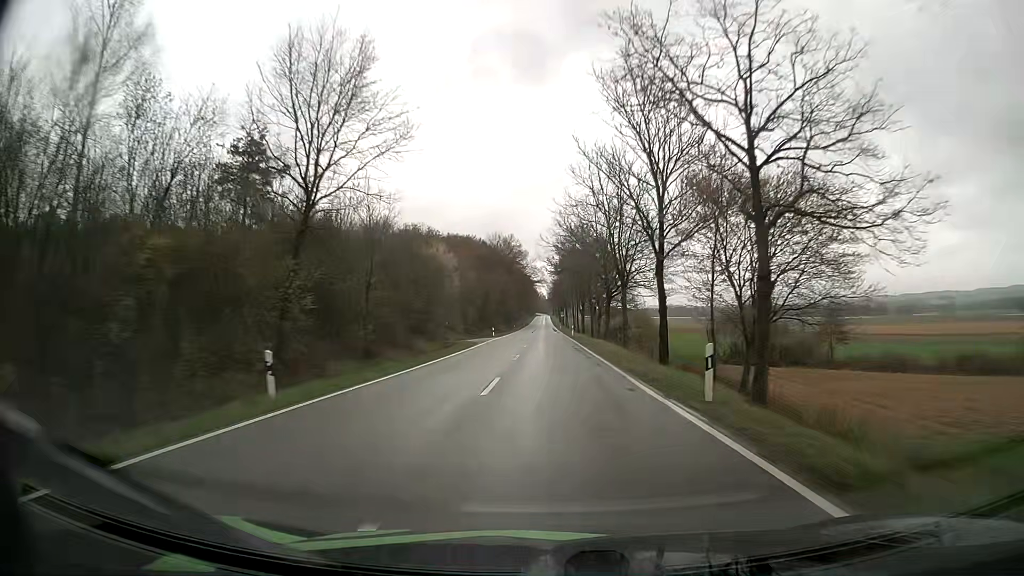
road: tertiary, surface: asphalt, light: Day
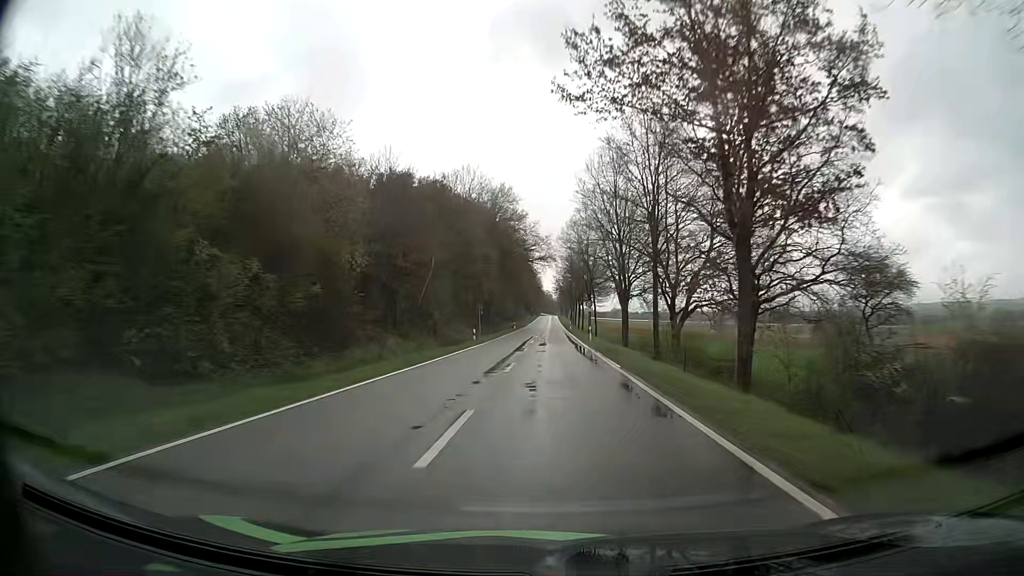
(-0.2, +69.0) m; 0°
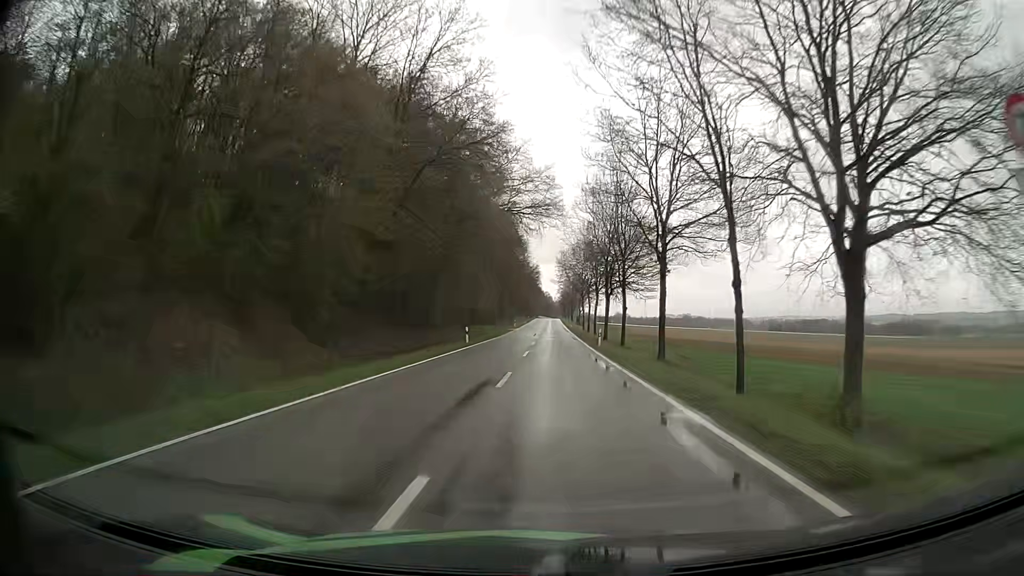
(+0.1, +54.5) m; 0°
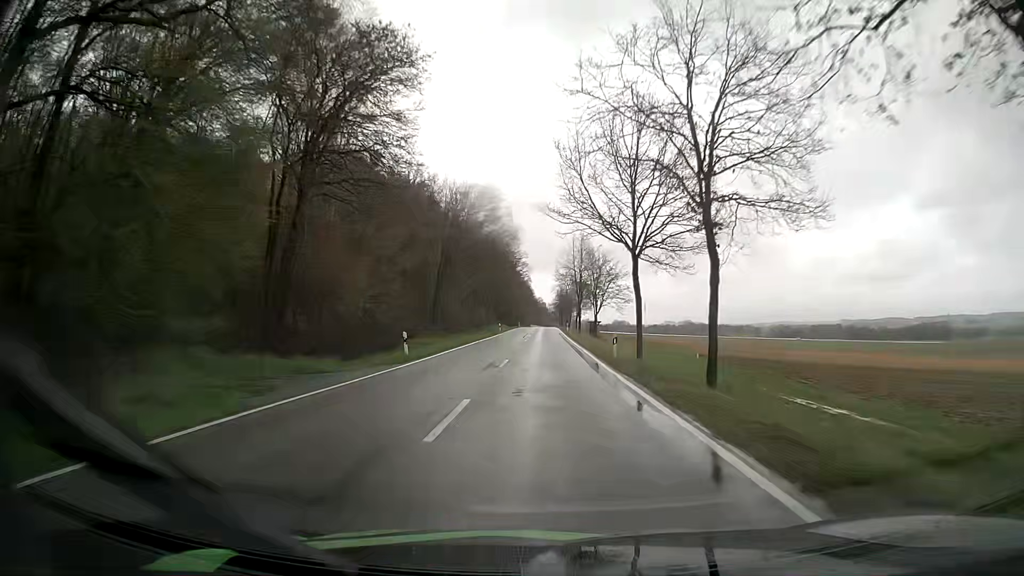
(+0.5, +69.0) m; +1°
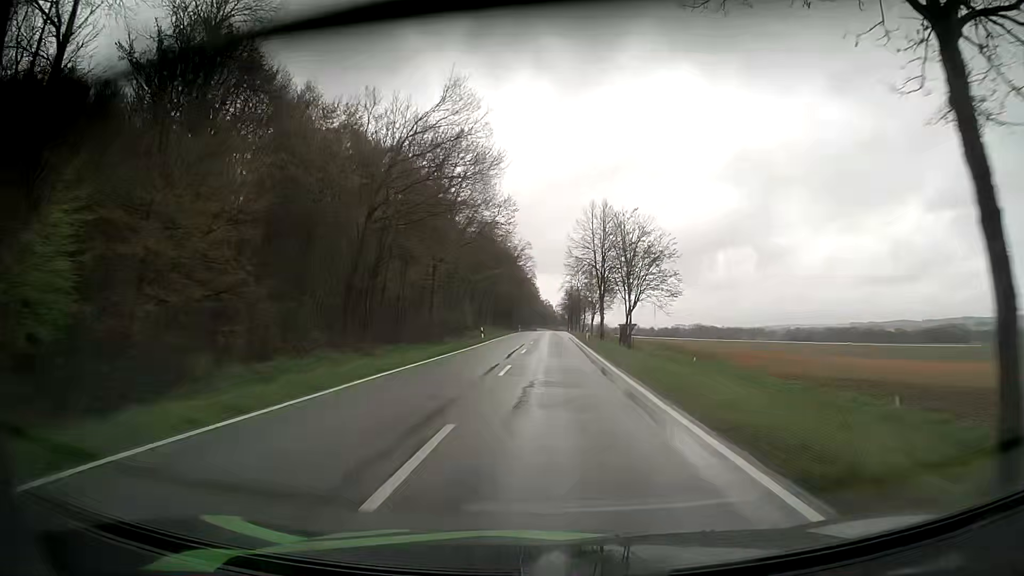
(-0.3, +27.6) m; -1°
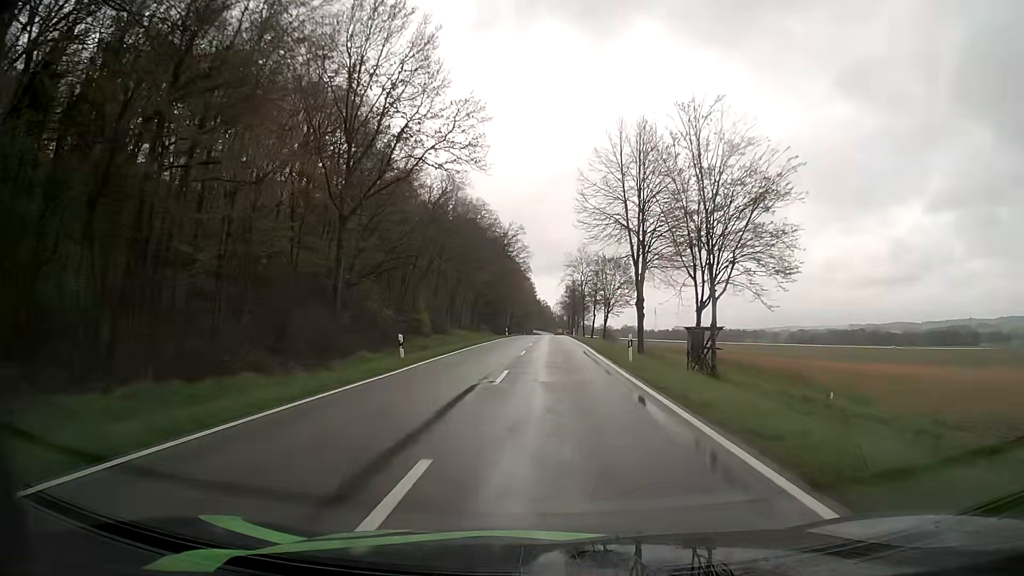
(0.0, +27.5) m; 0°
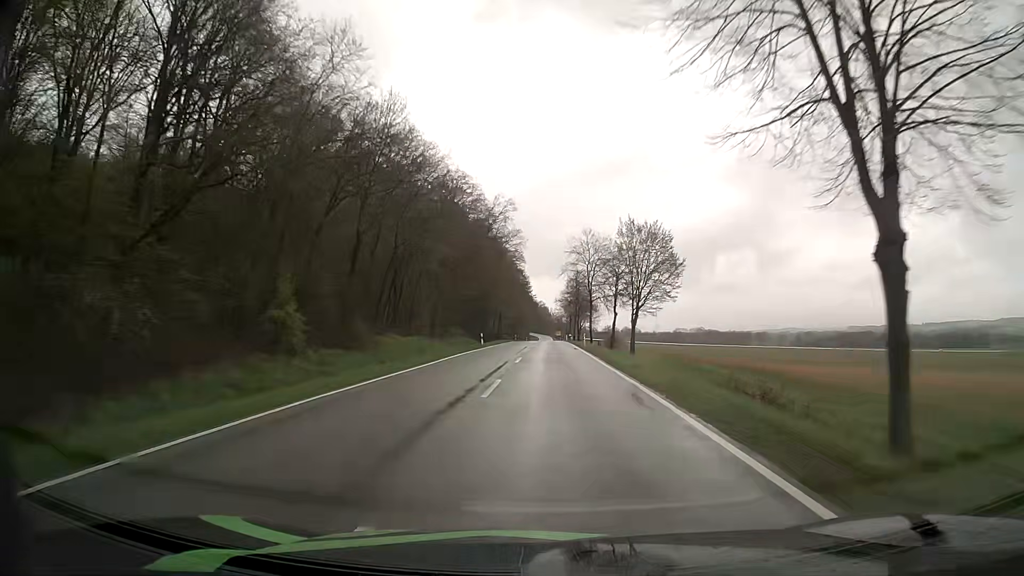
(+0.1, +27.2) m; 0°
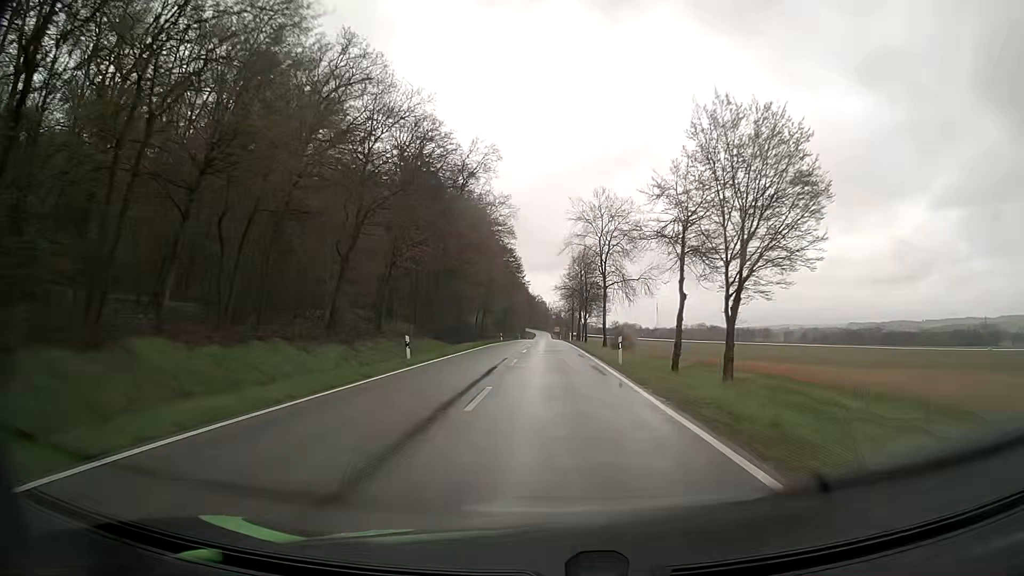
(+0.1, +26.9) m; 0°
(0, +10) (0, +20) (0, +30) (0, +40) (0, +50) (0, +60) (0, +70) (0, +80) (0, +90) (0, +100) m
